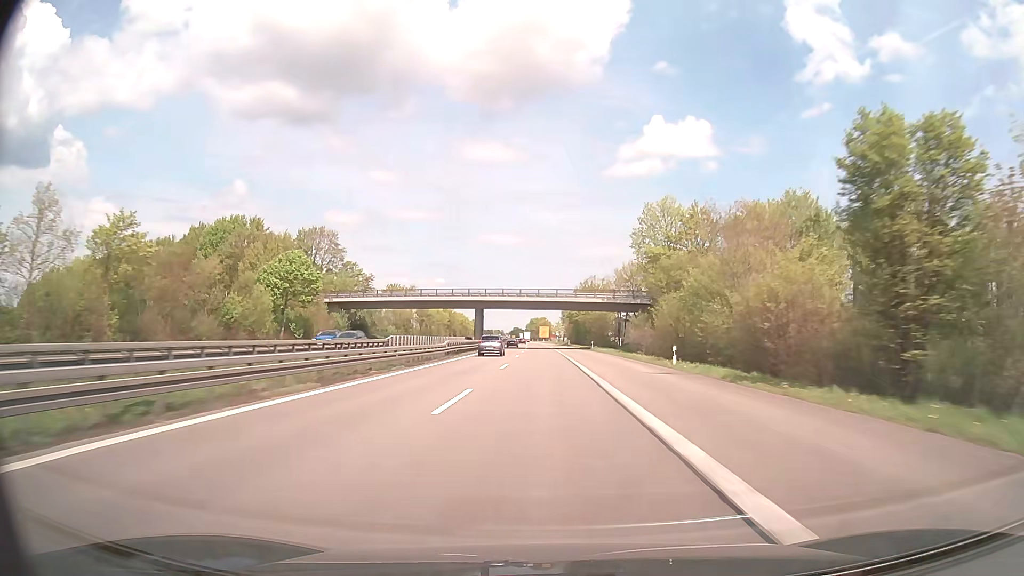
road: trunk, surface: asphalt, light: Day
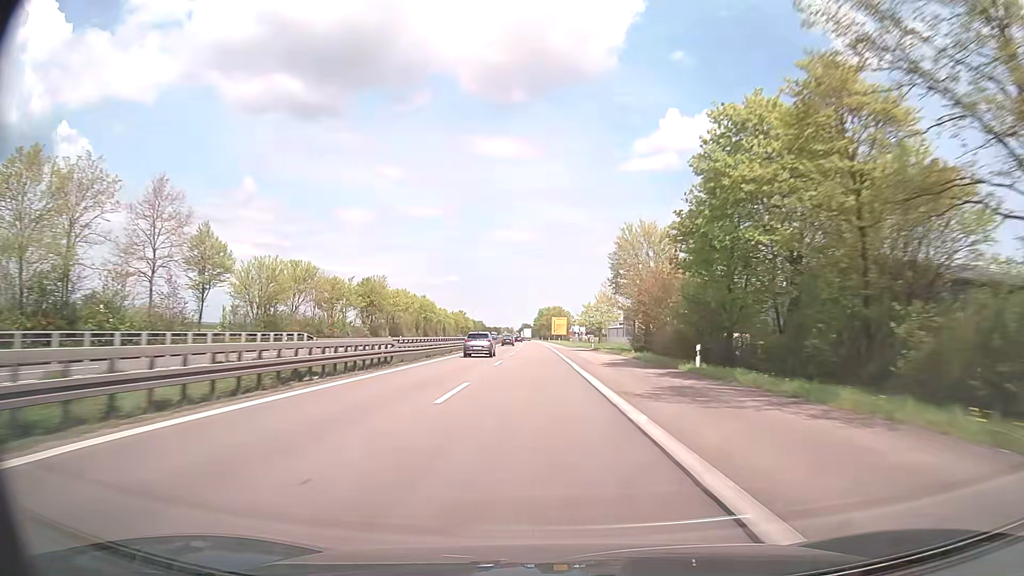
(-0.9, +105.9) m; -1°
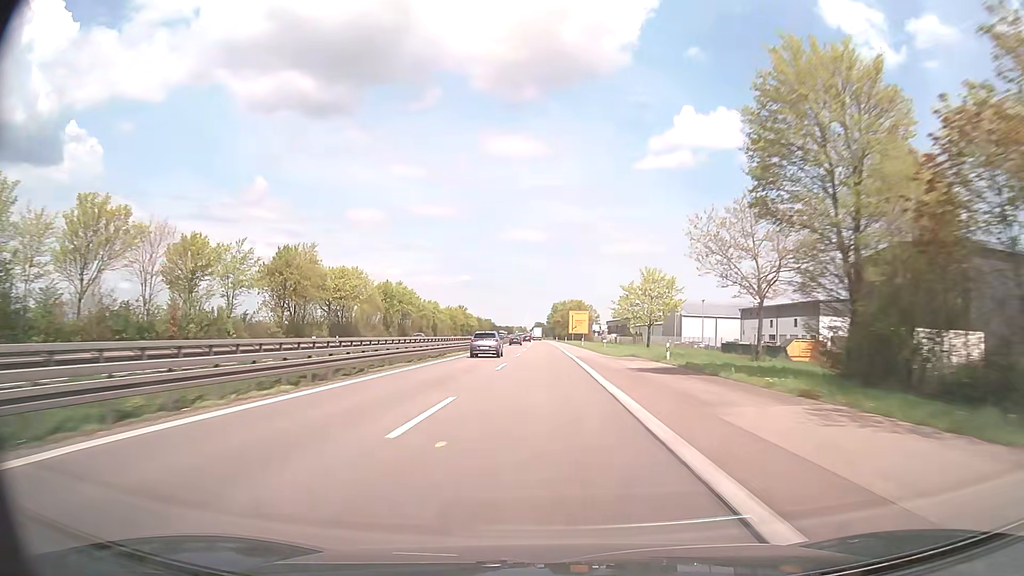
(-0.6, +40.5) m; -2°
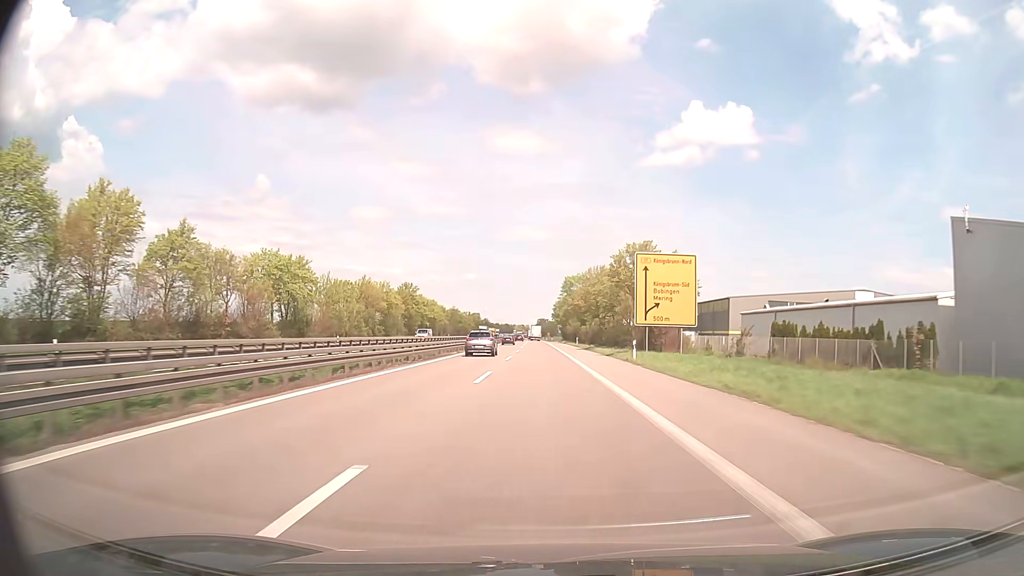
(-0.5, +97.4) m; 0°
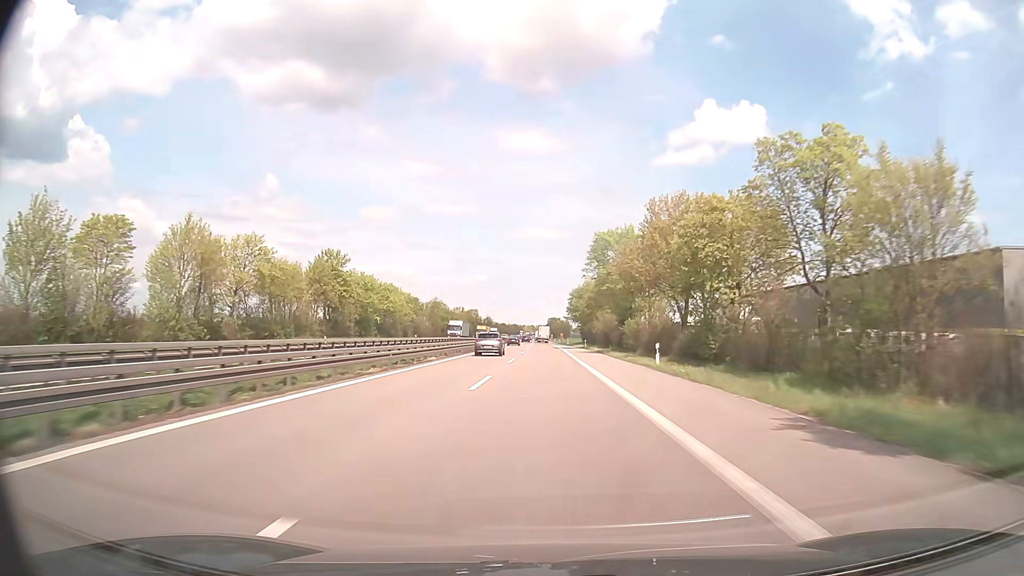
(-0.5, +55.8) m; -1°
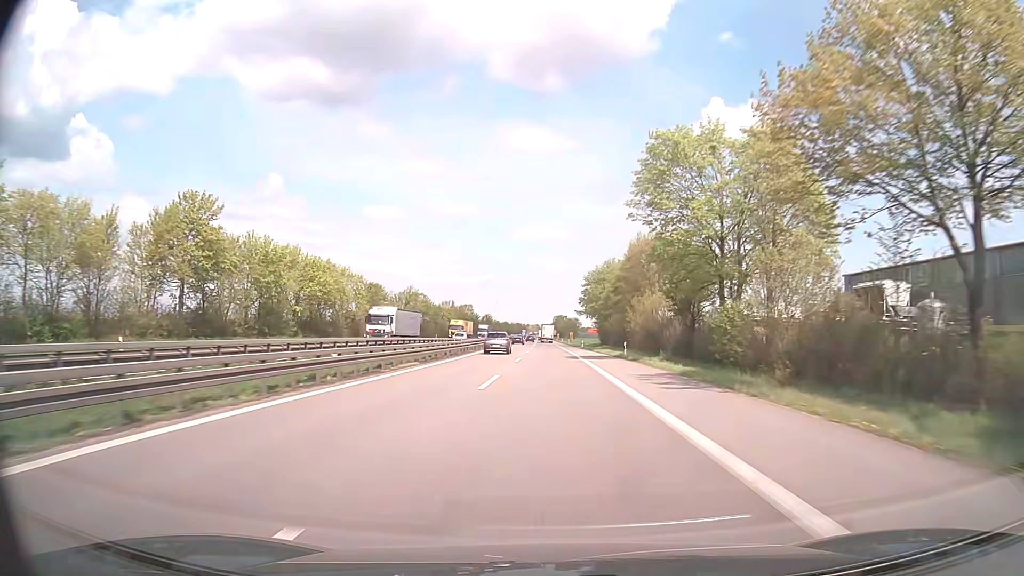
(-0.2, +36.1) m; -1°
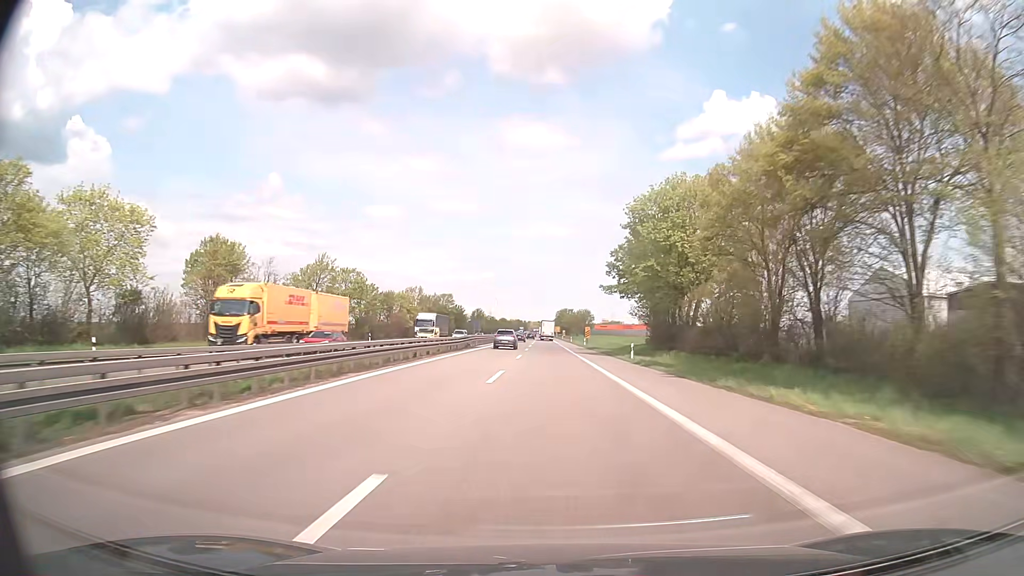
(+0.1, +52.4) m; 0°
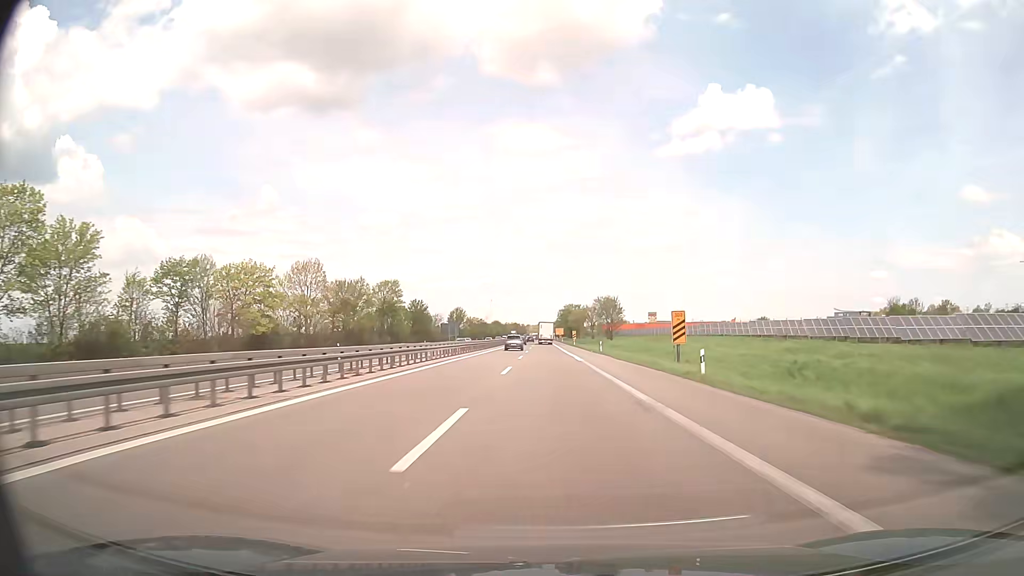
(-0.4, +64.8) m; 0°
(0, +10) (0, +20) (0, +30) (0, +40) (0, +50) (0, +60) (0, +70) (0, +80) (0, +90) (0, +100) m
